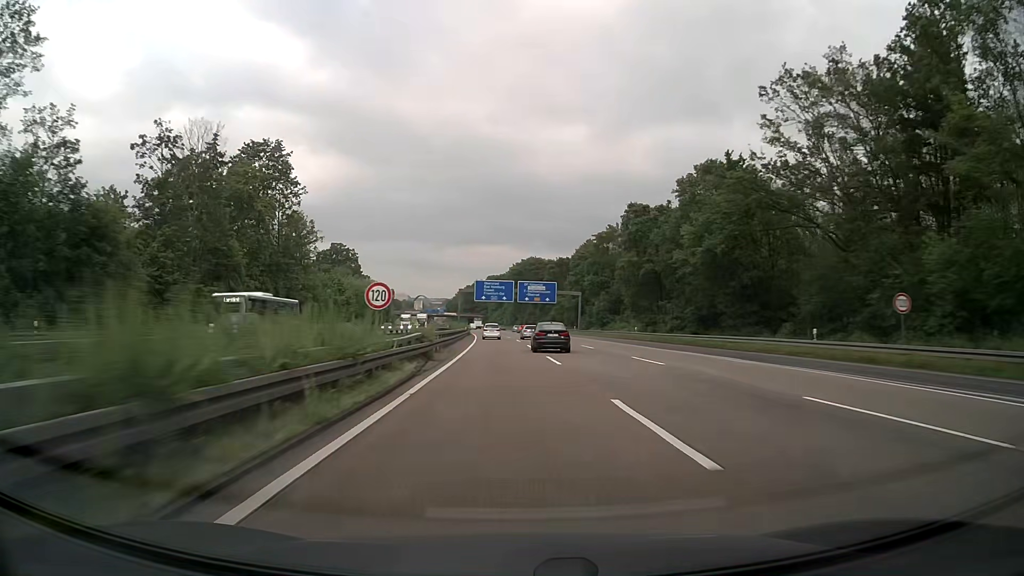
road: motorway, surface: asphalt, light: Day
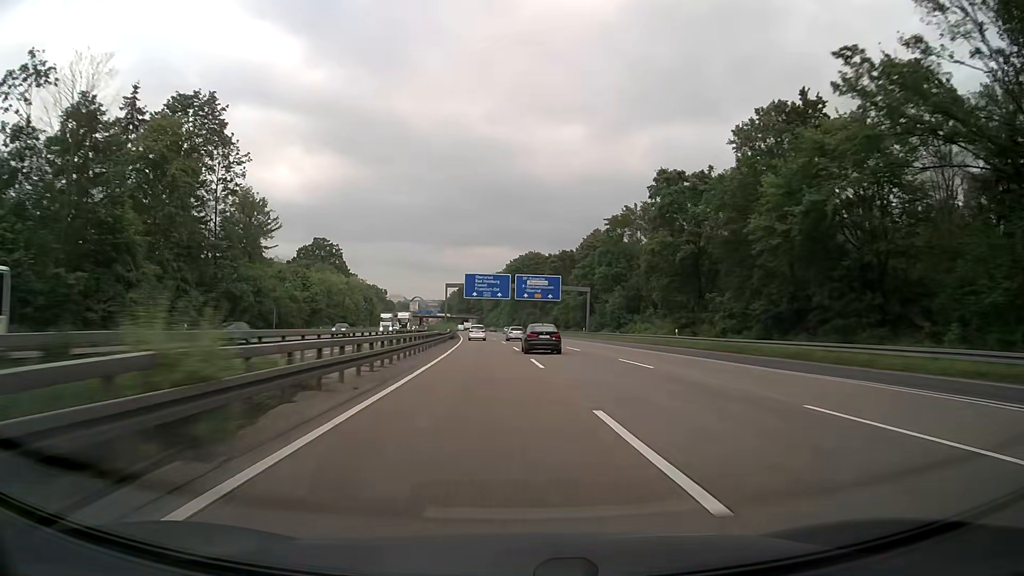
(0.0, +19.1) m; 0°
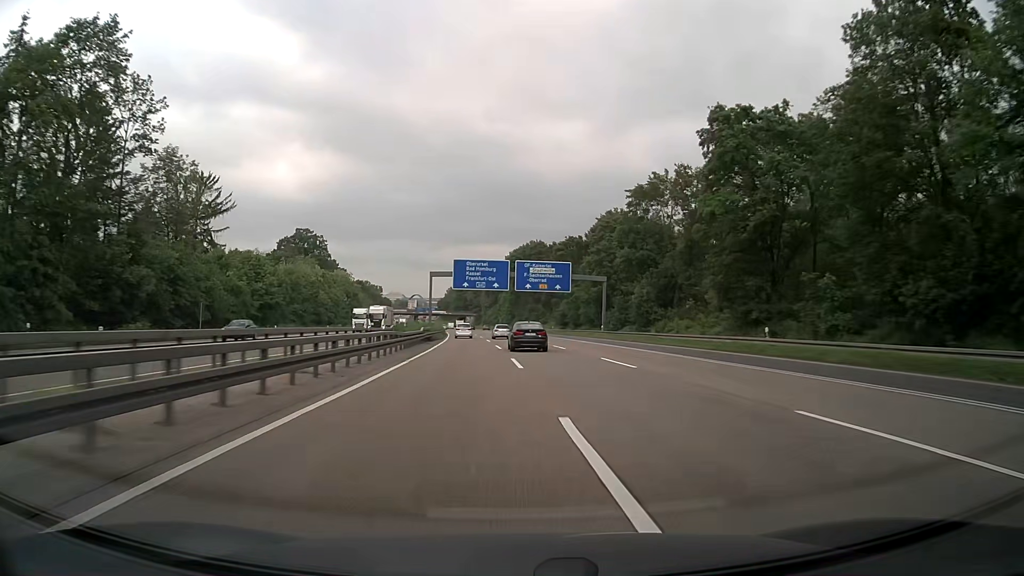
(0.0, +19.2) m; 0°
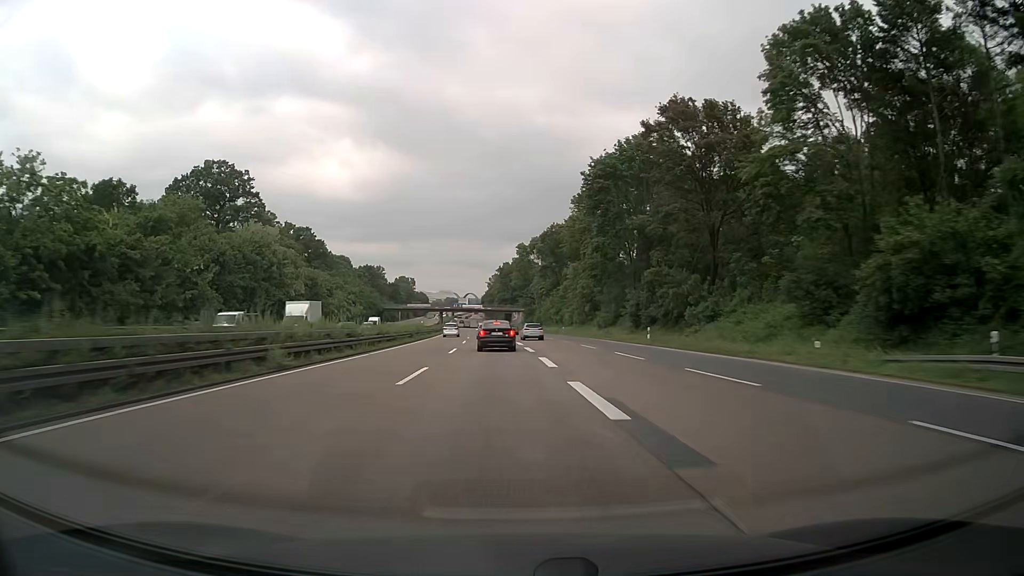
(-3.1, +96.0) m; -5°
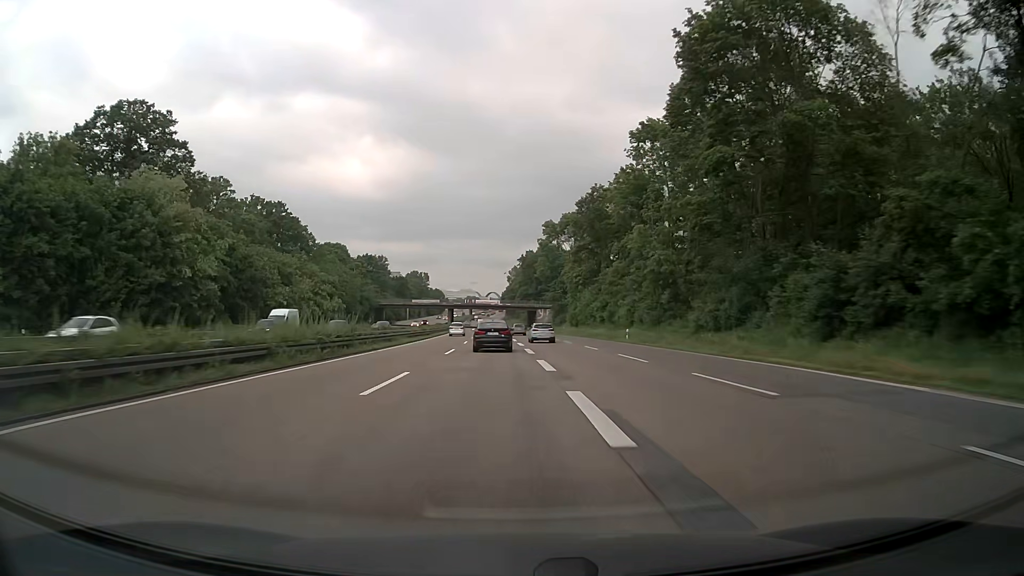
(-0.7, +37.5) m; -2°
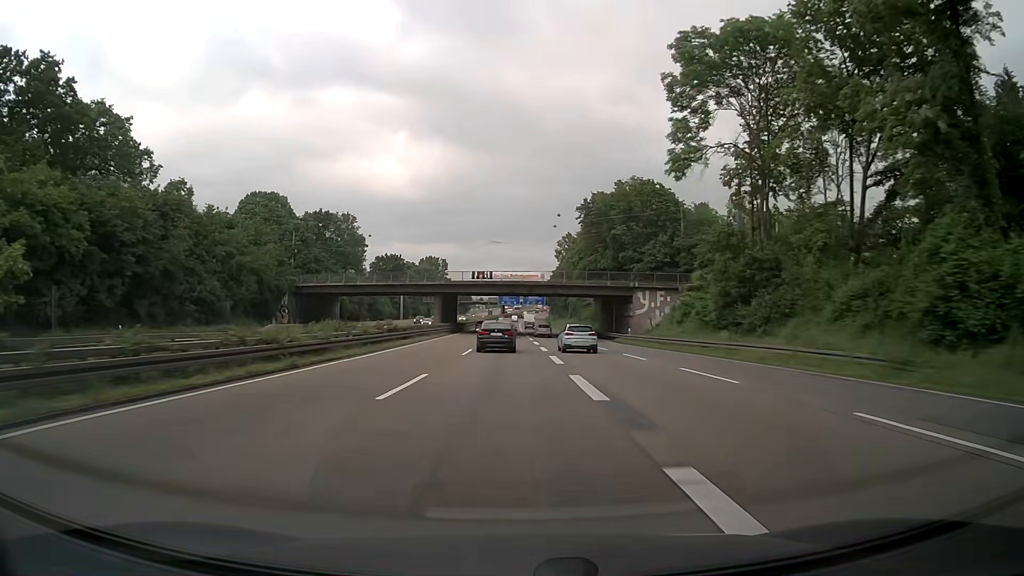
(-3.2, +90.8) m; -4°
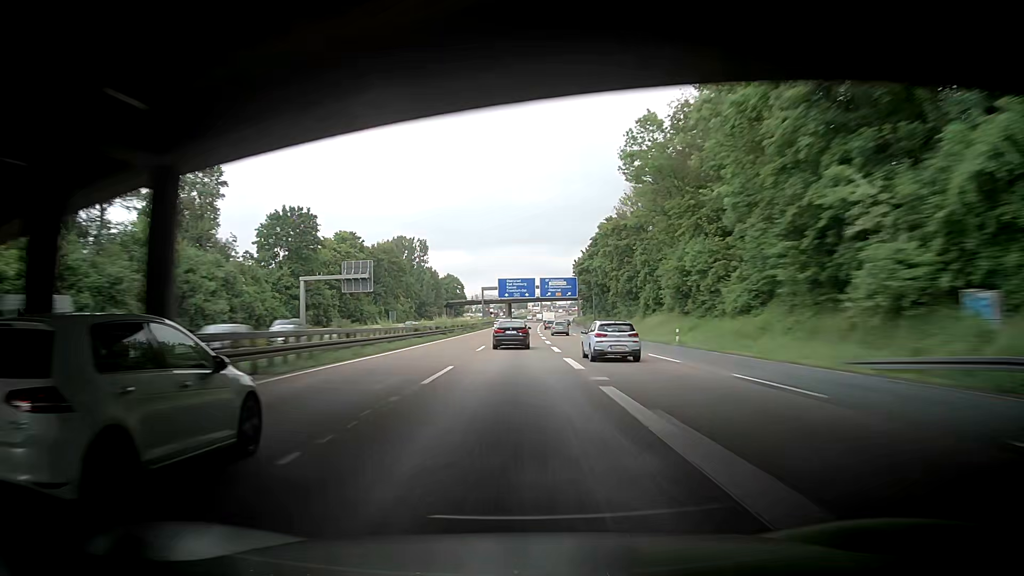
(-0.7, +87.2) m; -1°
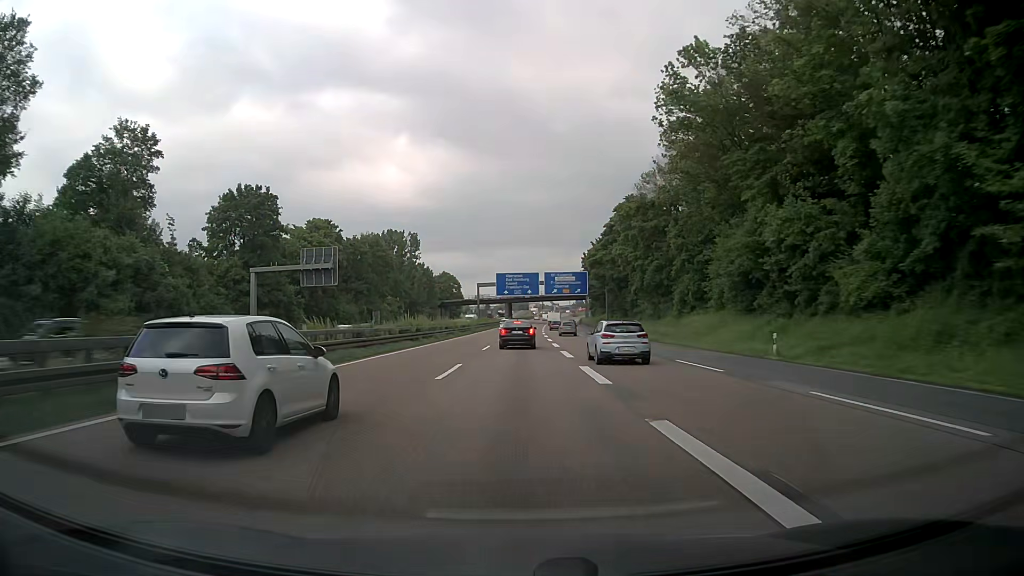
(-0.2, +17.1) m; 0°
(0, +10) (0, +20) (0, +30) (0, +40) (0, +50) (0, +60) (+1, +70) (+1, +80) (+1, +90) (+2, +100) m
